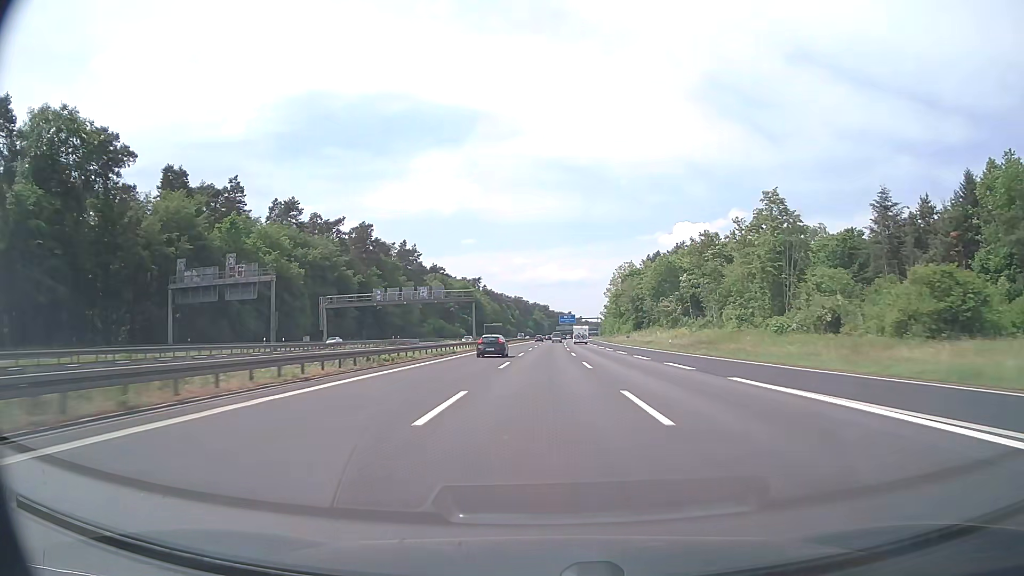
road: motorway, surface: asphalt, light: Day
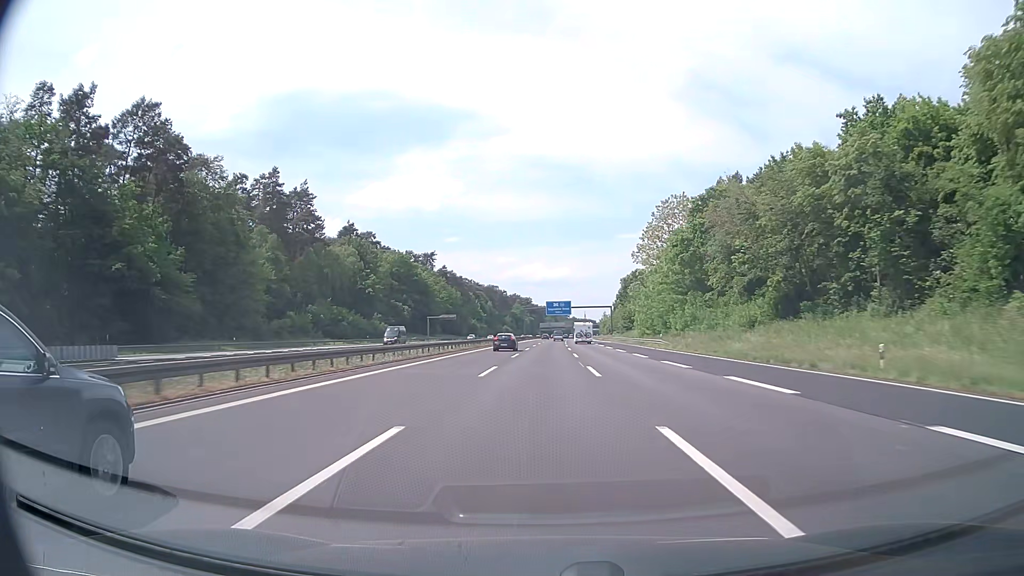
(+1.5, +96.3) m; +1°
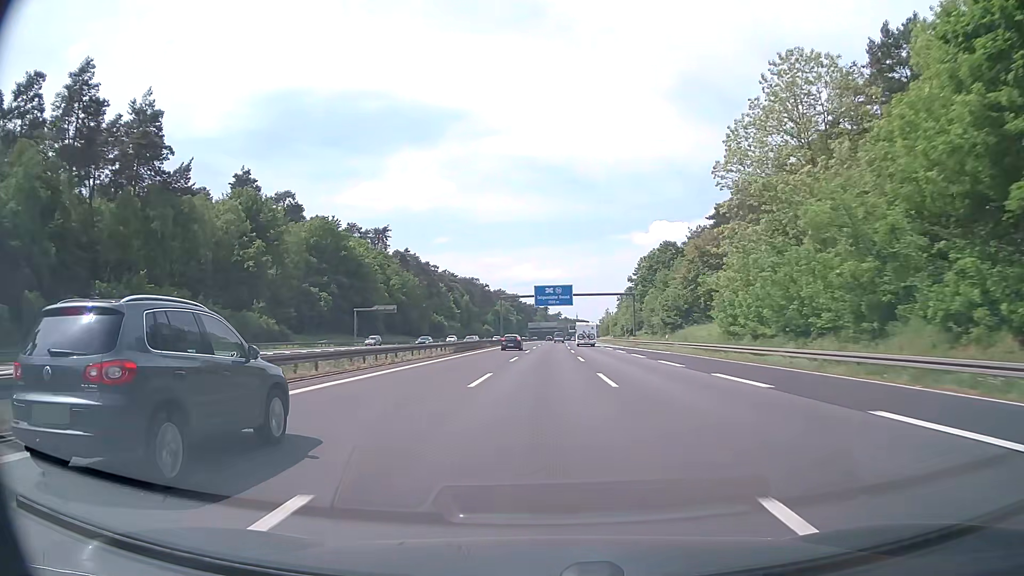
(+0.5, +58.0) m; +1°
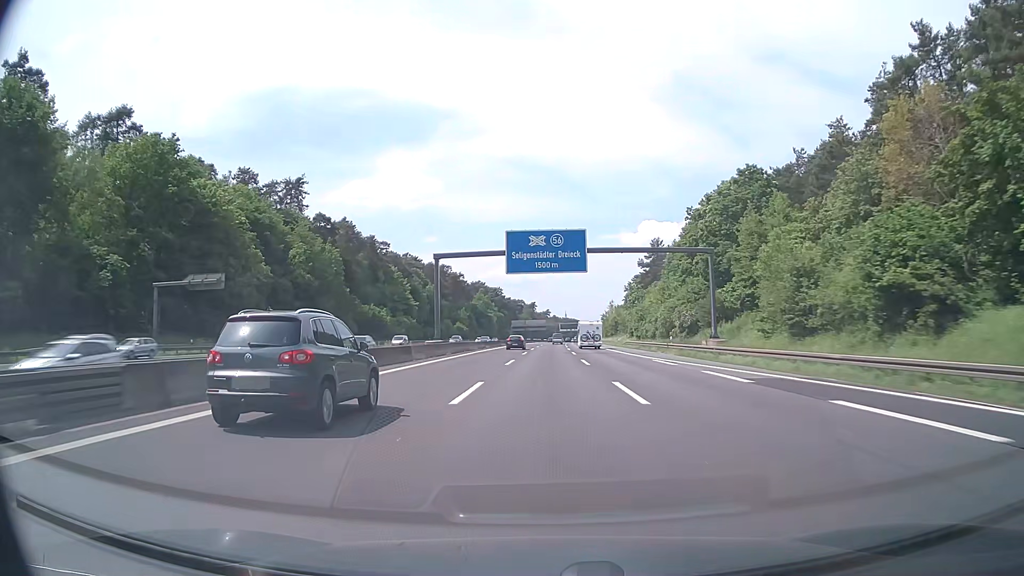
(+0.4, +58.1) m; +1°
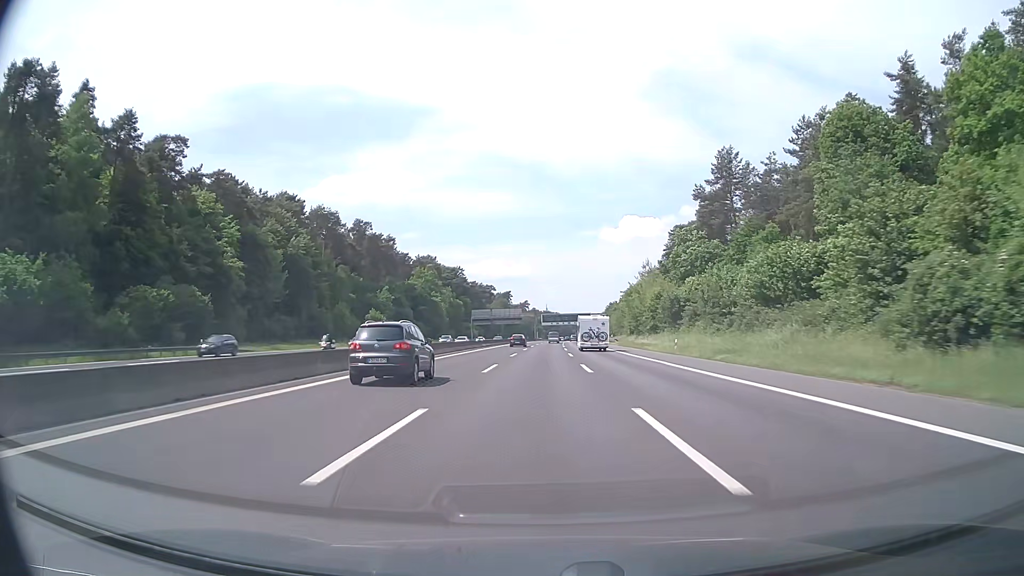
(+1.6, +96.8) m; +2°
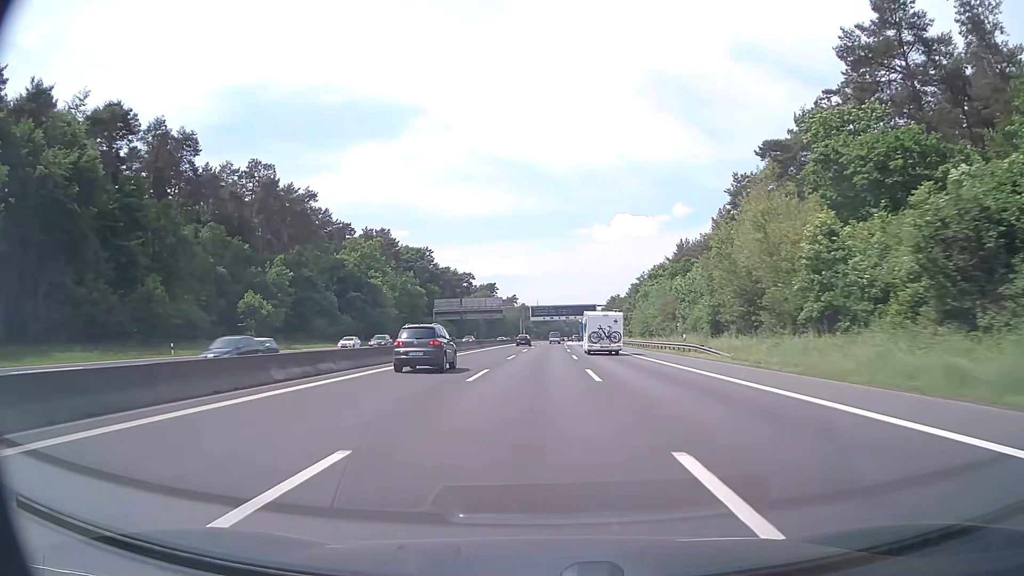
(+0.6, +58.2) m; +1°
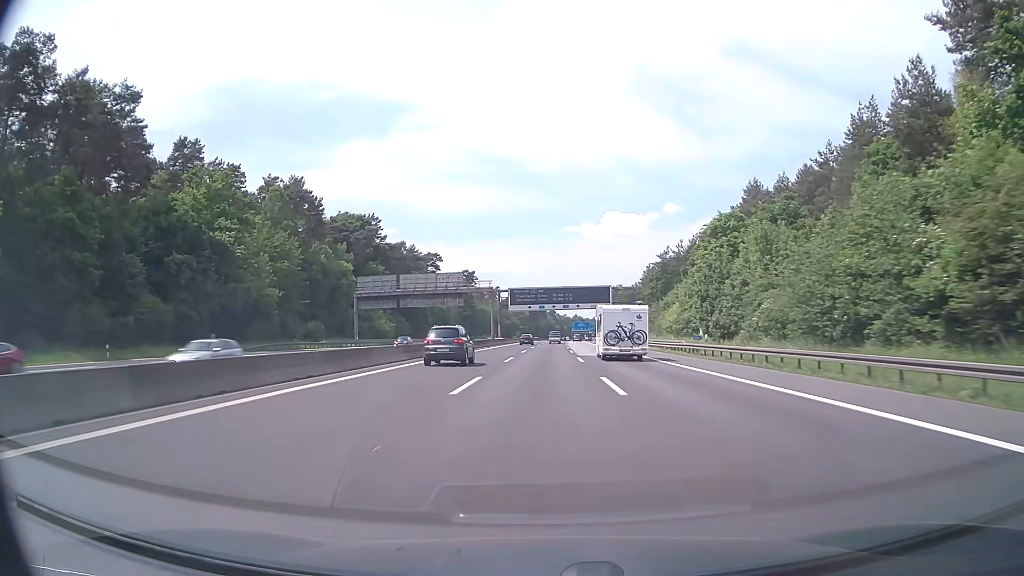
(+0.4, +58.2) m; +1°
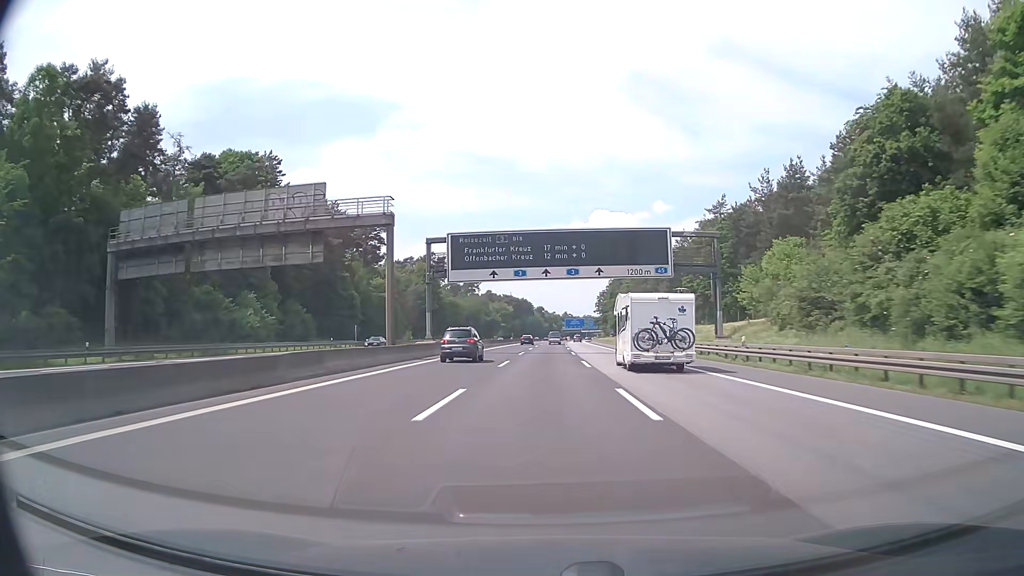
(+0.5, +58.2) m; +1°
(0, +10) (0, +20) (0, +30) (0, +40) (0, +50) (+1, +60) (+1, +70) (+1, +80) (+1, +90) (+1, +100) m
